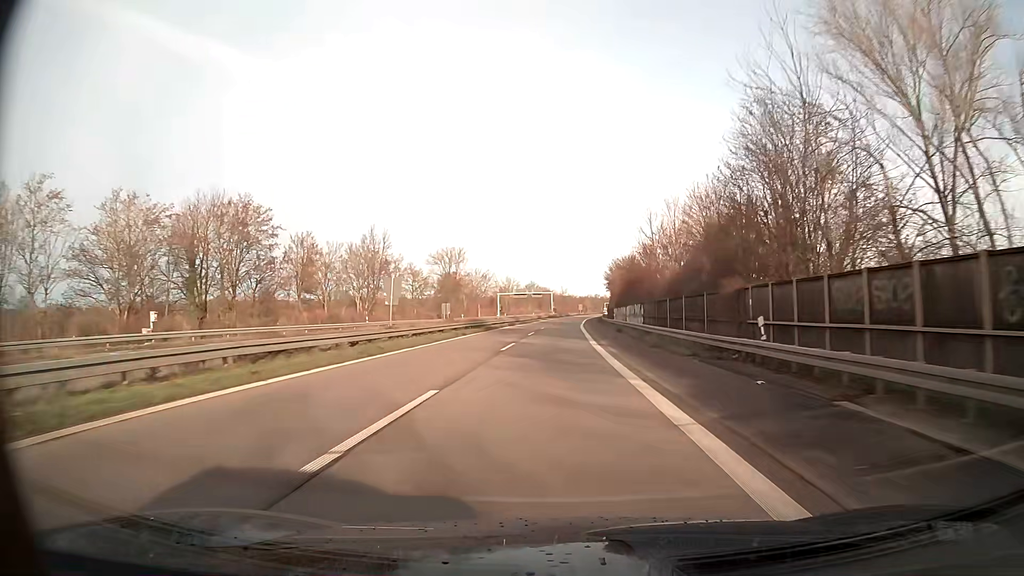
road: trunk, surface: asphalt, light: Day
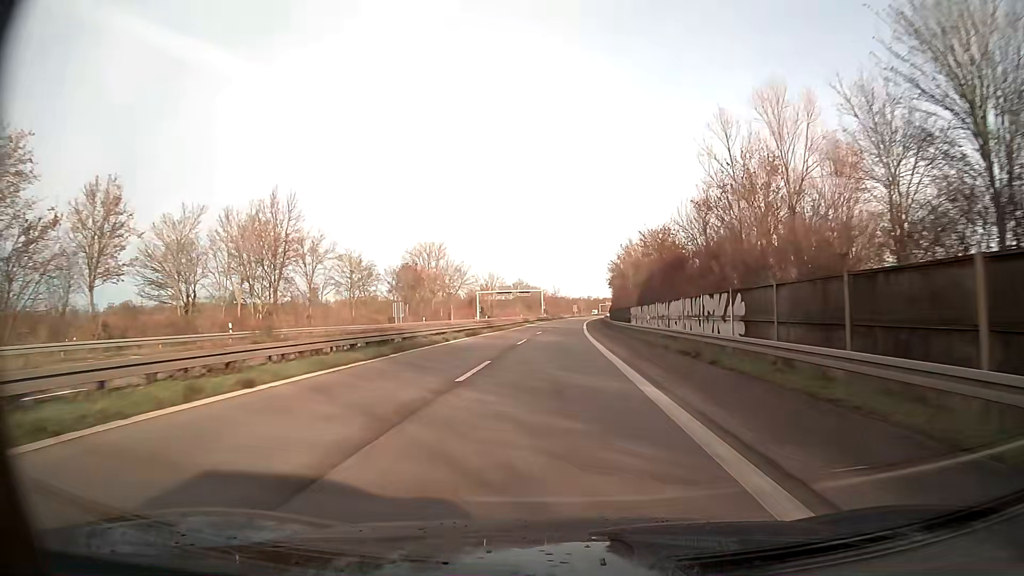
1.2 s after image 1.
(+0.2, +28.9) m; +1°
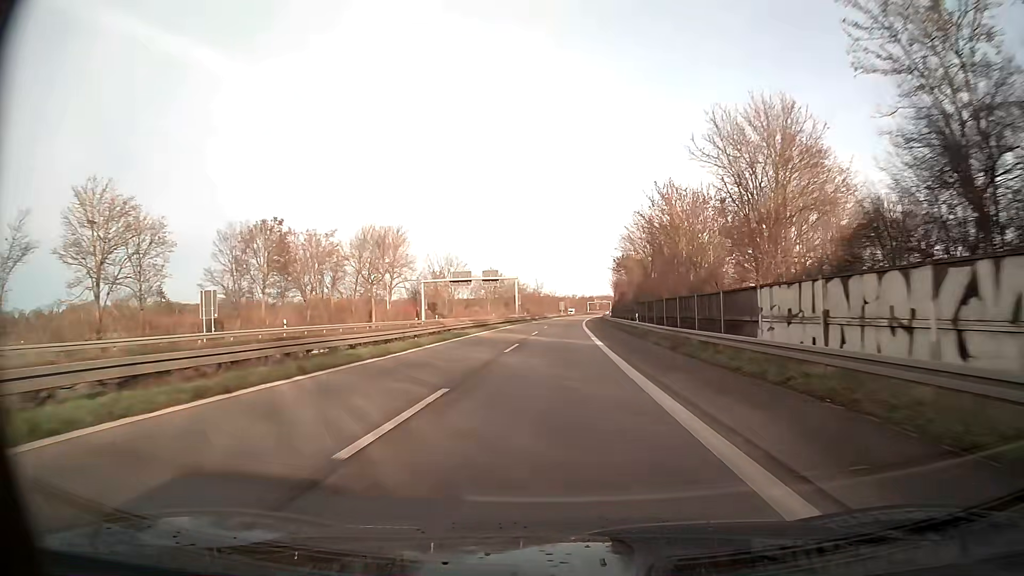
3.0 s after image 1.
(+0.5, +43.8) m; +1°
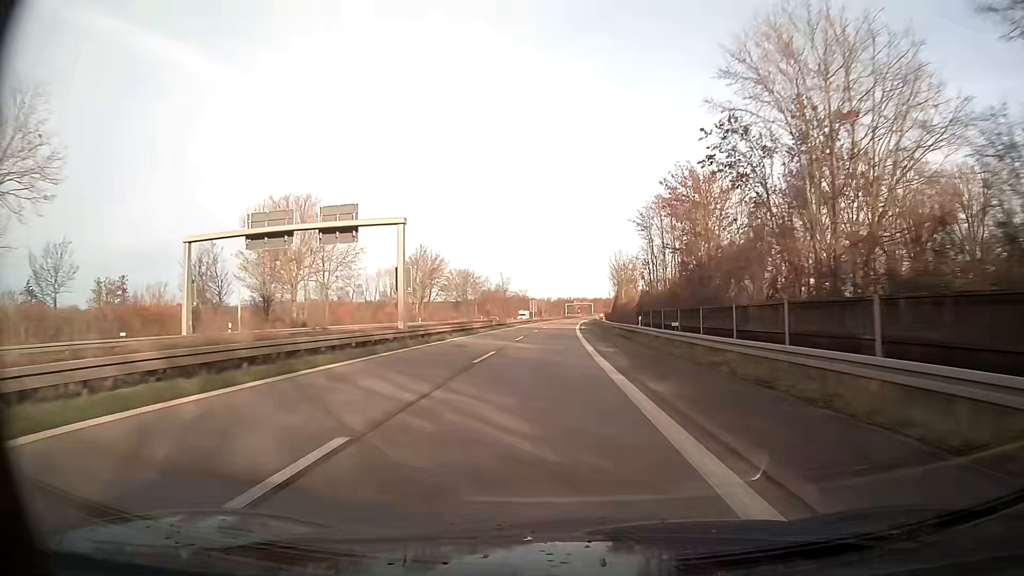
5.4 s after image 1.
(+1.1, +59.1) m; +2°
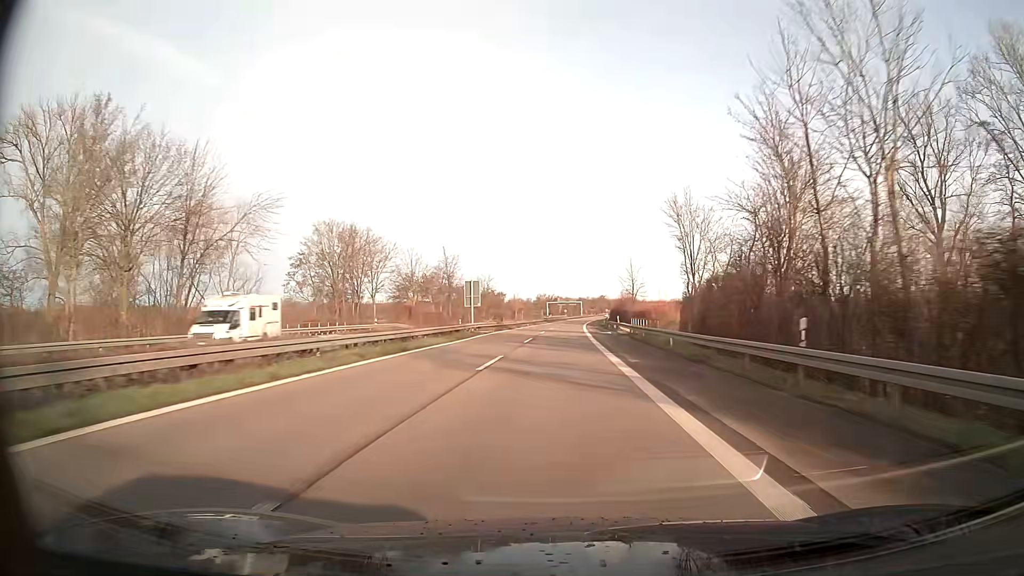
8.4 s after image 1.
(+1.0, +74.8) m; +2°
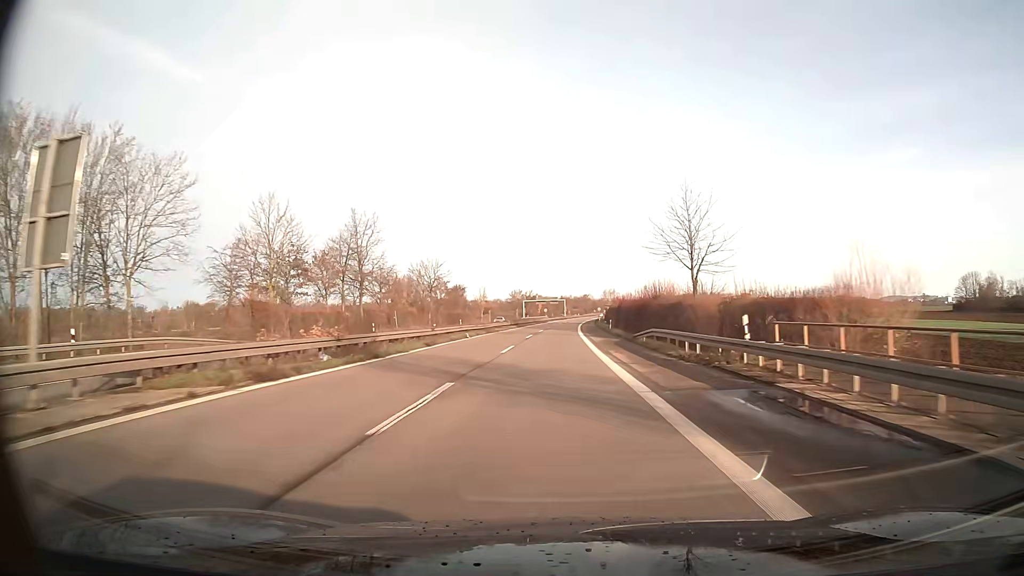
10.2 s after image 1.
(+0.7, +45.6) m; +2°
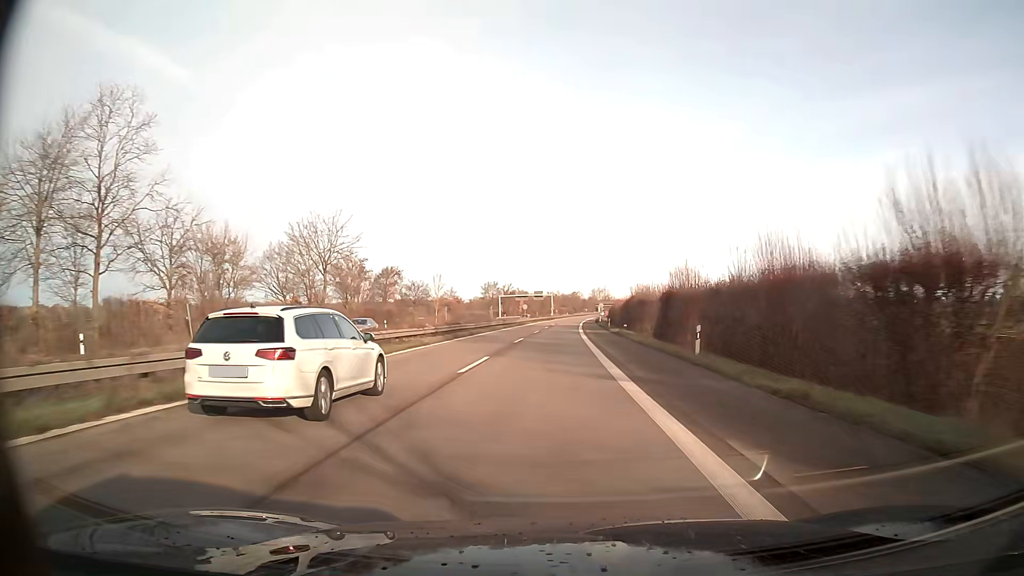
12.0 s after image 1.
(+0.4, +46.1) m; +1°
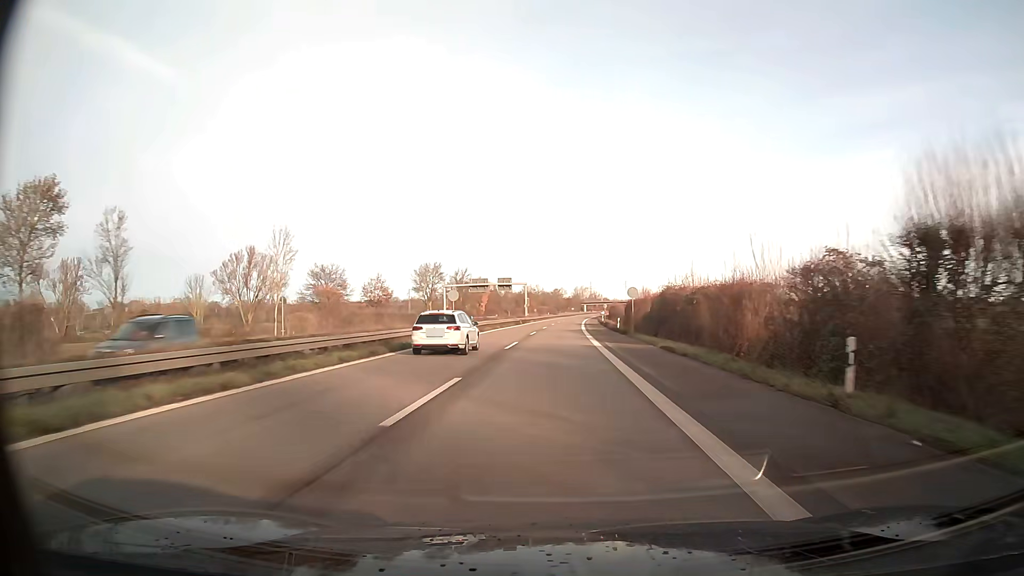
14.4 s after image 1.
(+0.8, +62.1) m; +2°
(0, +10) (0, +20) (0, +30) (0, +40) (+1, +50) (+1, +60) (+1, +70) (+2, +80) (+2, +90) (+2, +100) m
